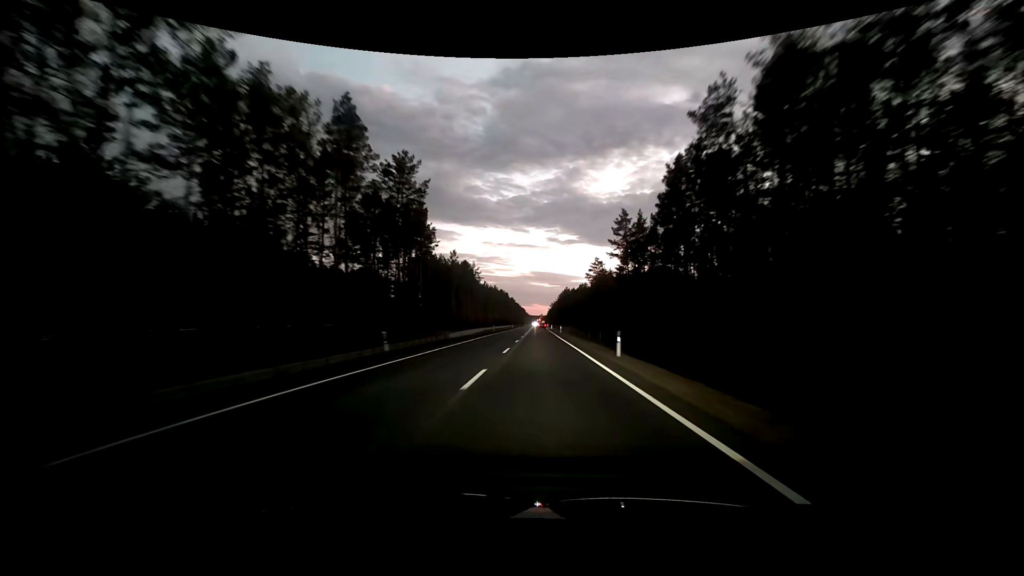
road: primary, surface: asphalt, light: Dusk
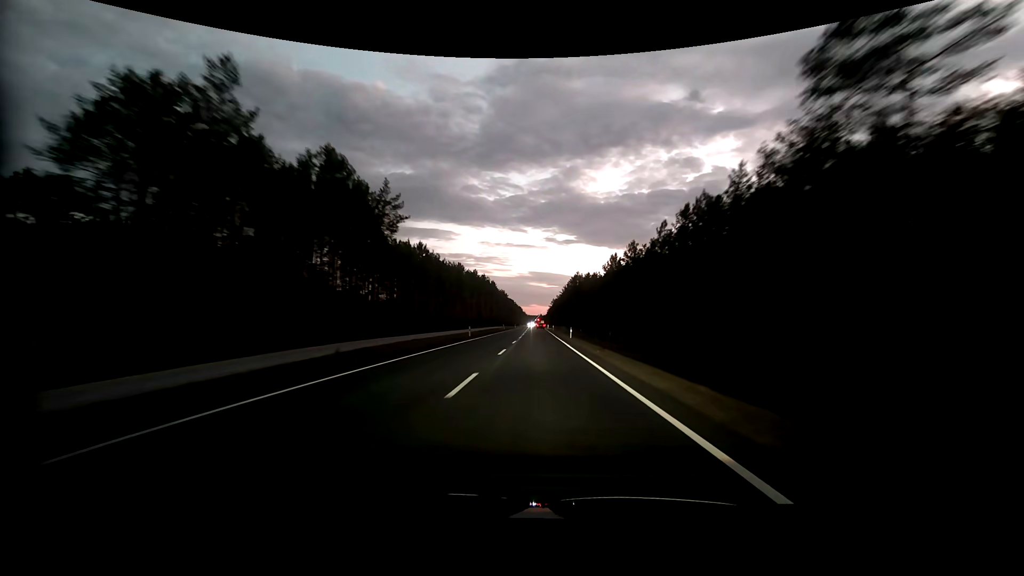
(+0.2, +73.6) m; 0°
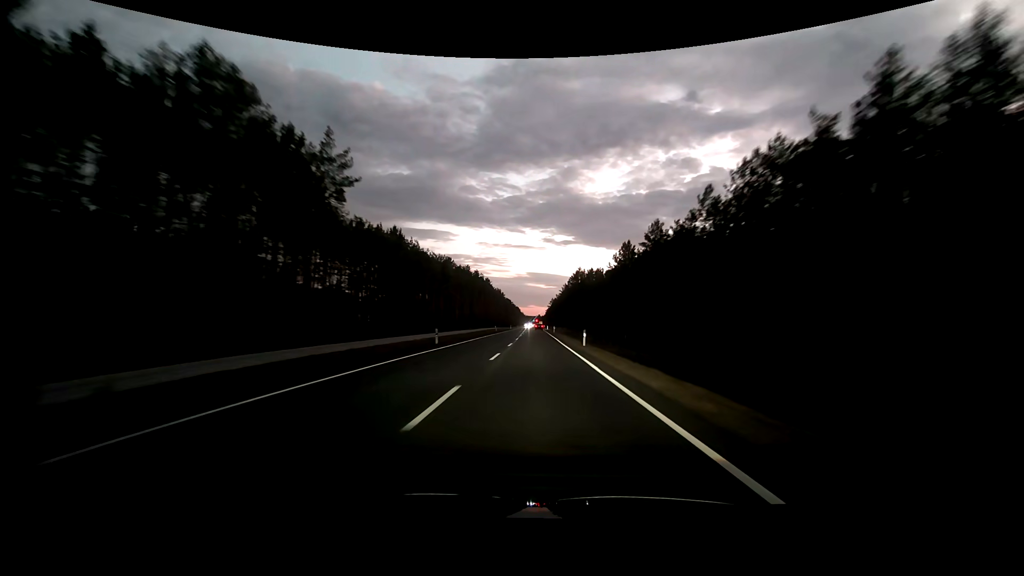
(0.0, +14.7) m; 0°
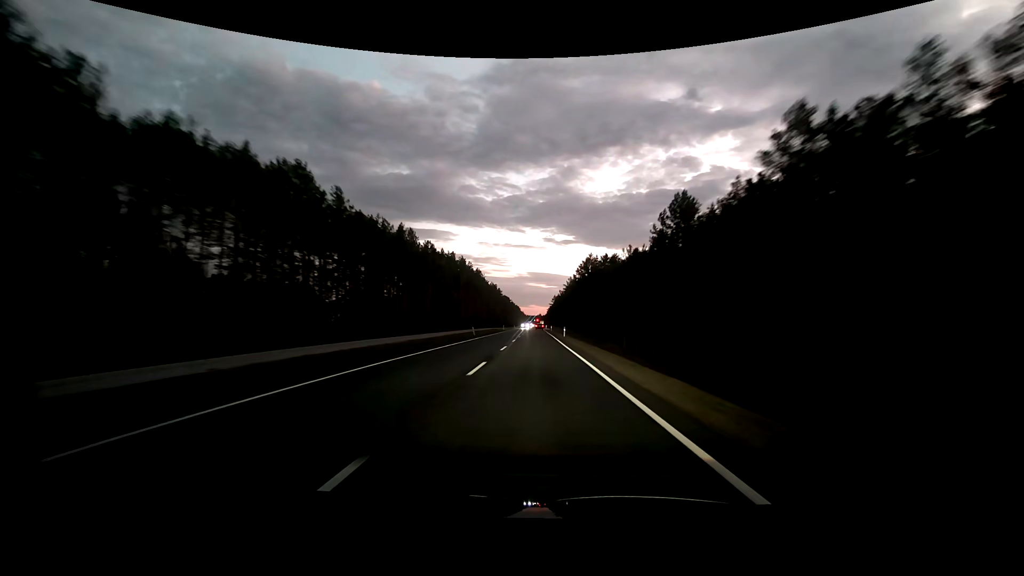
(0.0, +29.4) m; 0°
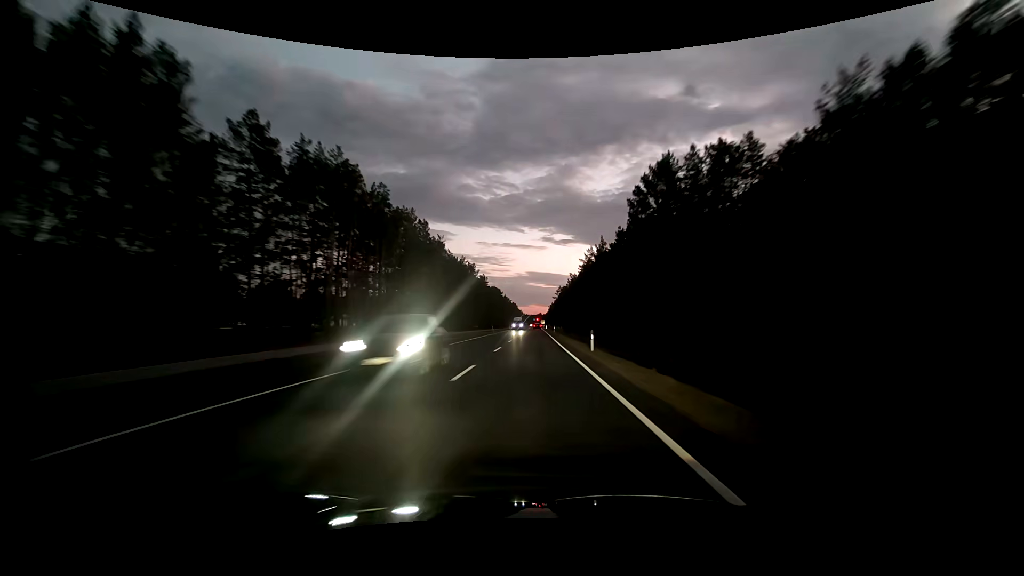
(+0.3, +73.1) m; 0°
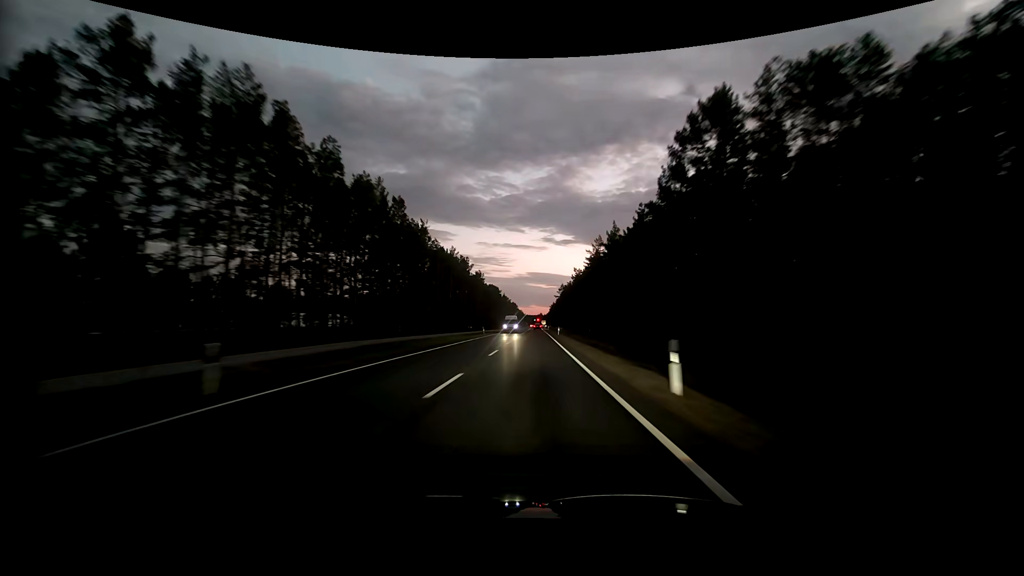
(0.0, +14.5) m; 0°
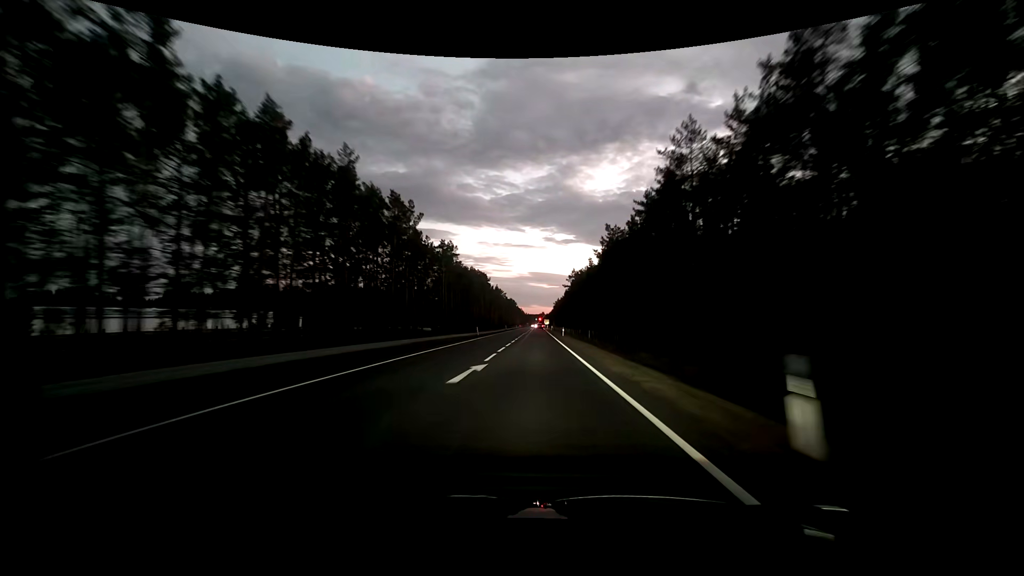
(-0.4, +58.1) m; -1°
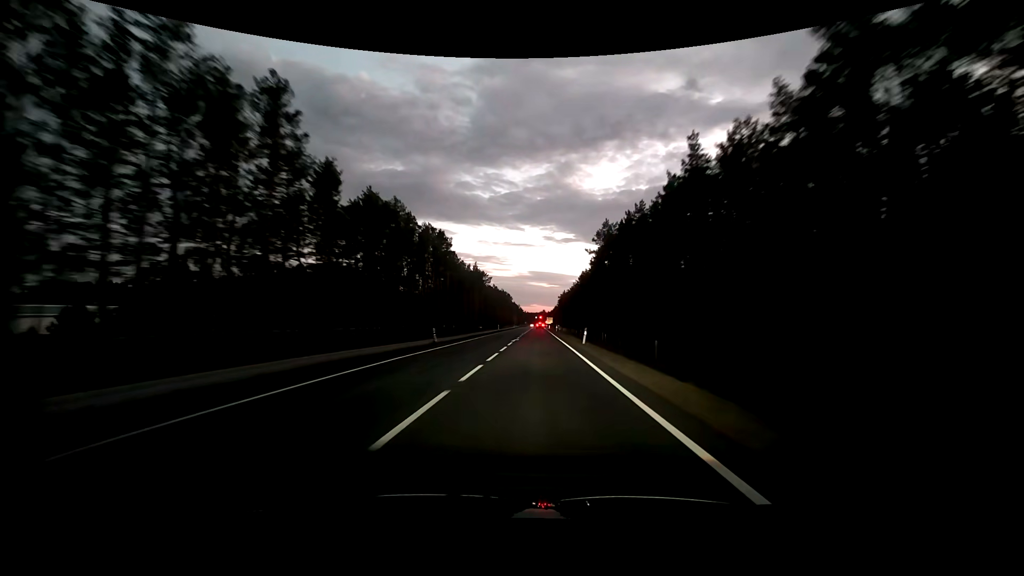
(+0.6, +73.4) m; +1°
(0, +10) (0, +20) (0, +30) (0, +40) (0, +50) (0, +60) (0, +70) (0, +80) (0, +90) (0, +100) m
